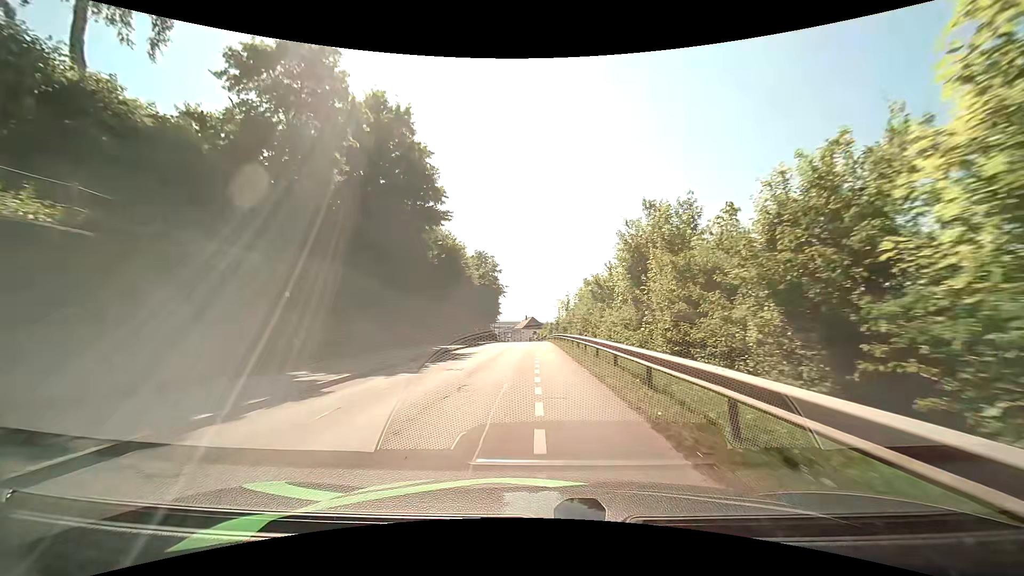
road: residential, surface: asphalt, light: Day
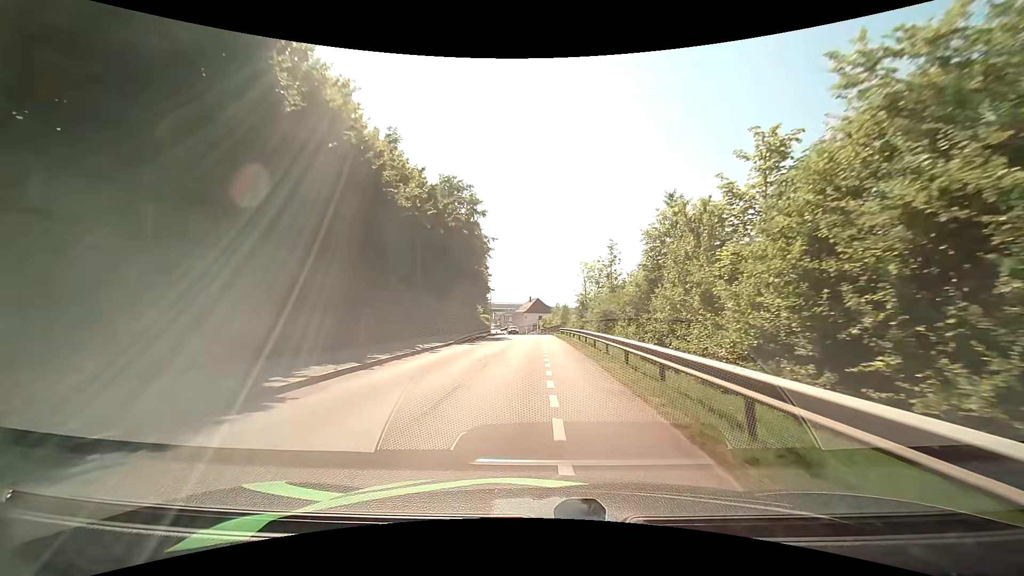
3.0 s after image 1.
(-0.4, +36.1) m; -1°
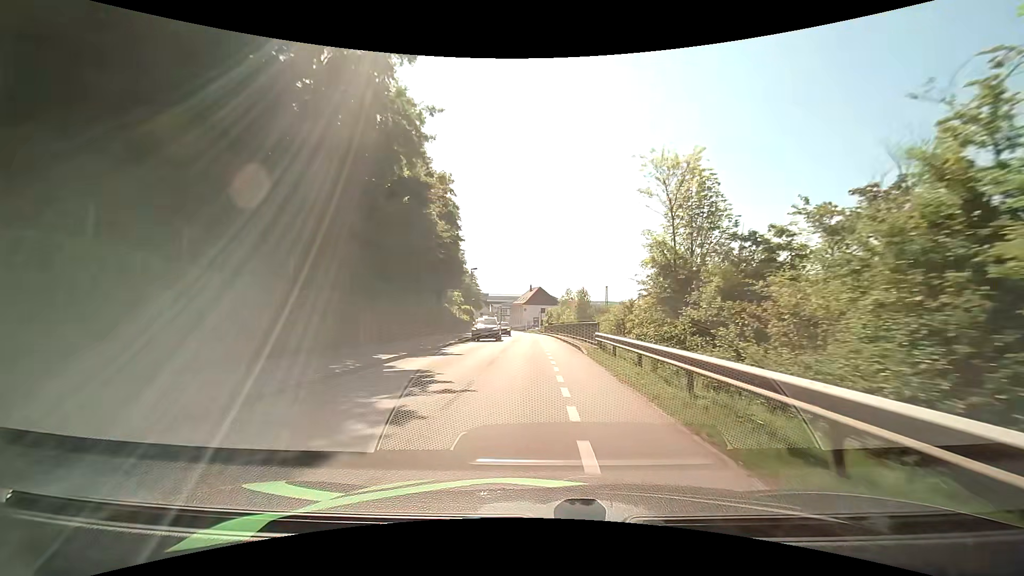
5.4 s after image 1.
(0.0, +29.4) m; 0°
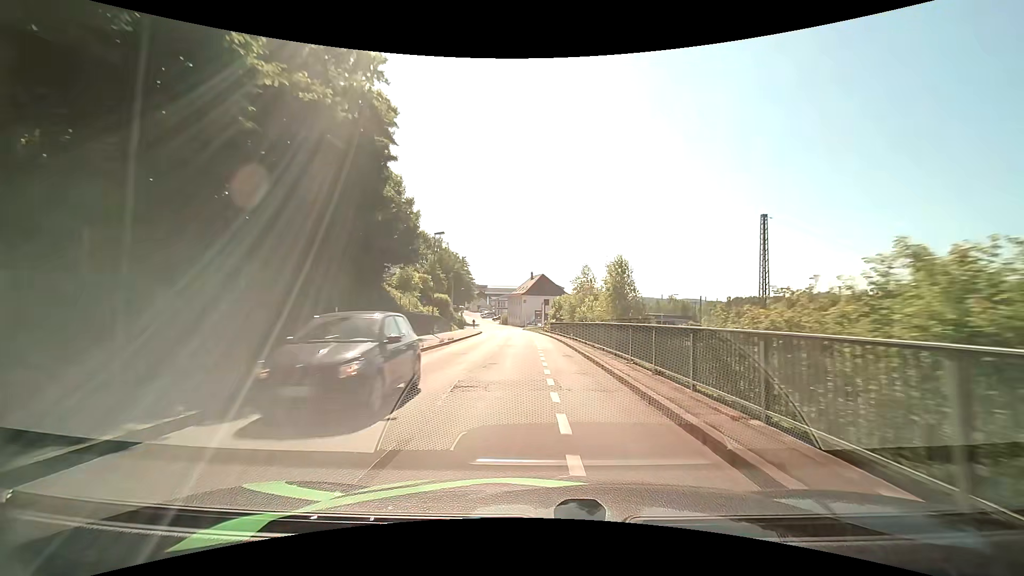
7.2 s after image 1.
(0.0, +22.7) m; 0°
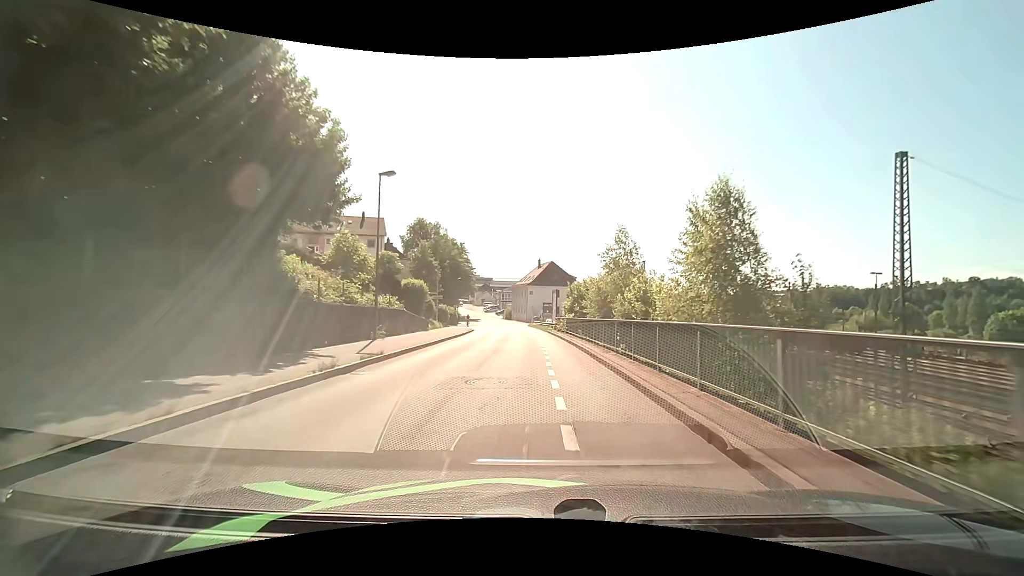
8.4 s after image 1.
(-0.3, +15.1) m; -2°
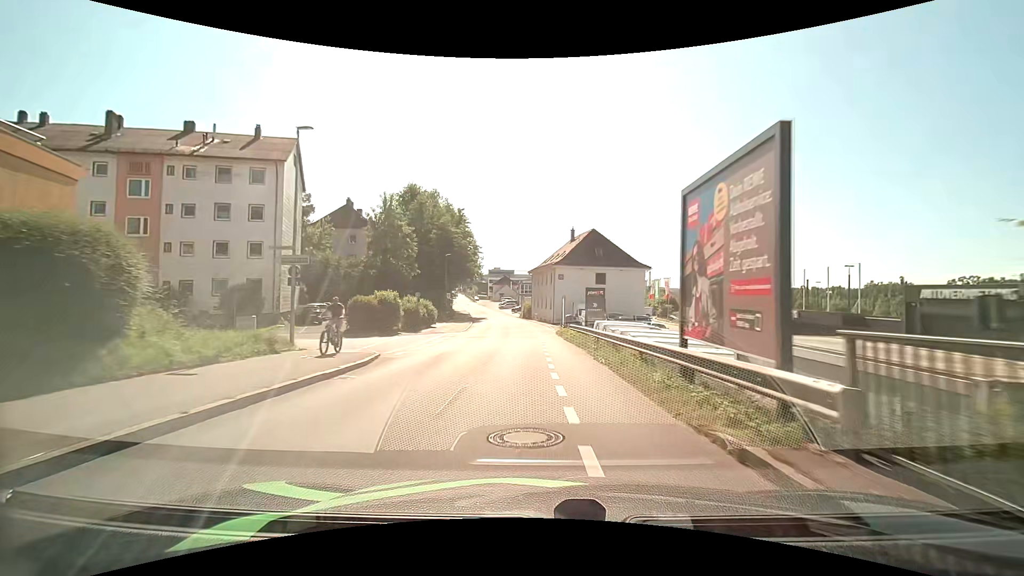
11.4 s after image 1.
(-0.7, +35.1) m; -3°
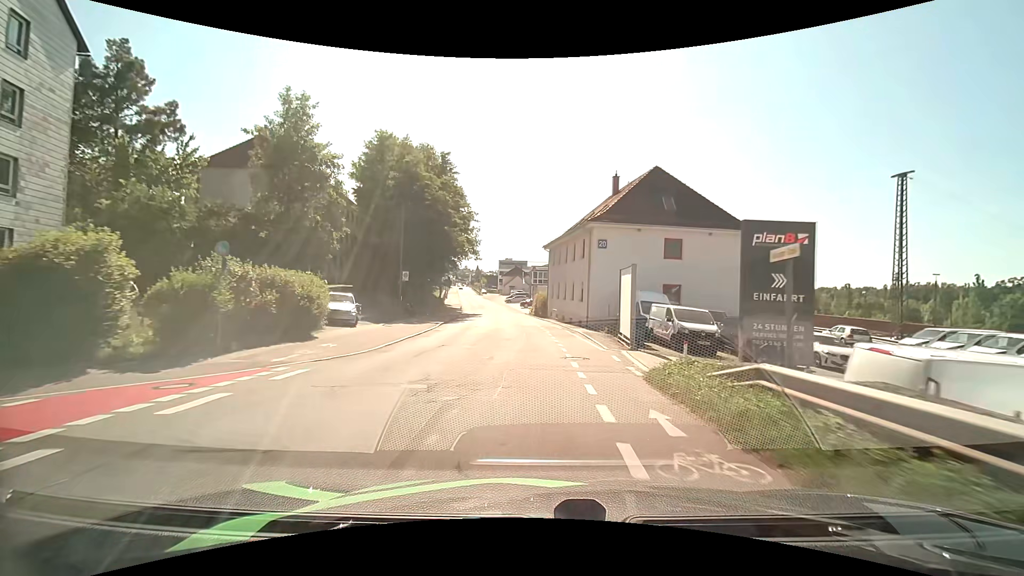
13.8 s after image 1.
(-0.6, +26.1) m; -1°
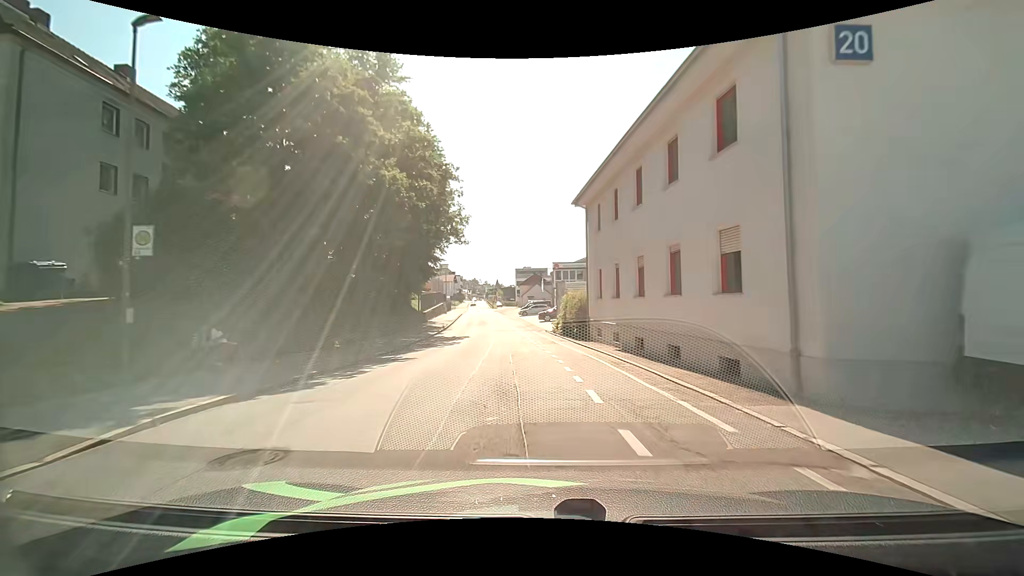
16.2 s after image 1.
(-0.5, +25.5) m; -4°
(0, +10) (0, +20) (-1, +30) (-2, +40) (-3, +50) (-4, +60) (-5, +70) (-6, +80) (-8, +90) (-9, +100) m
